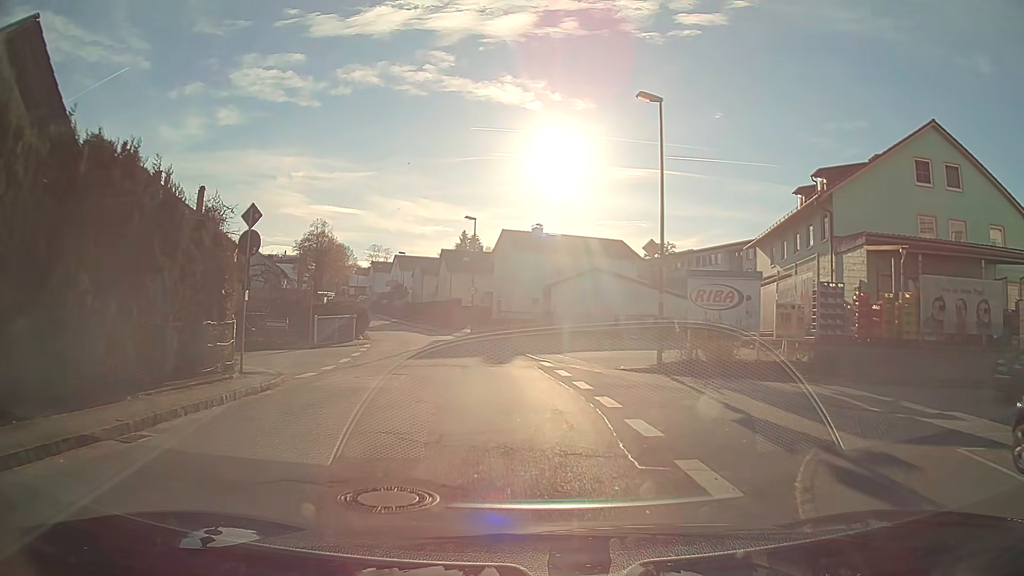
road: unclassified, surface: asphalt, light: Day
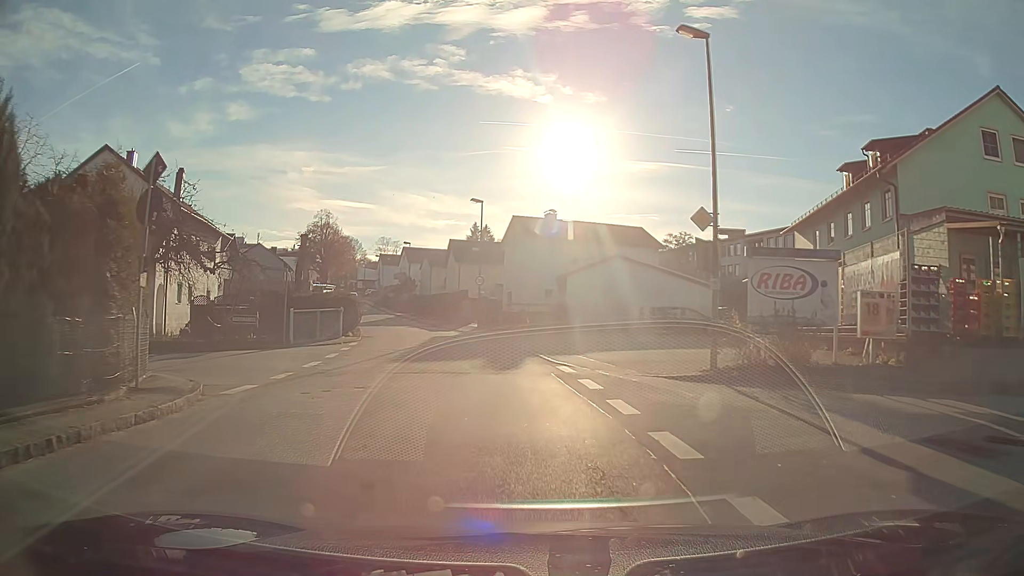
(0.0, +4.7) m; -1°
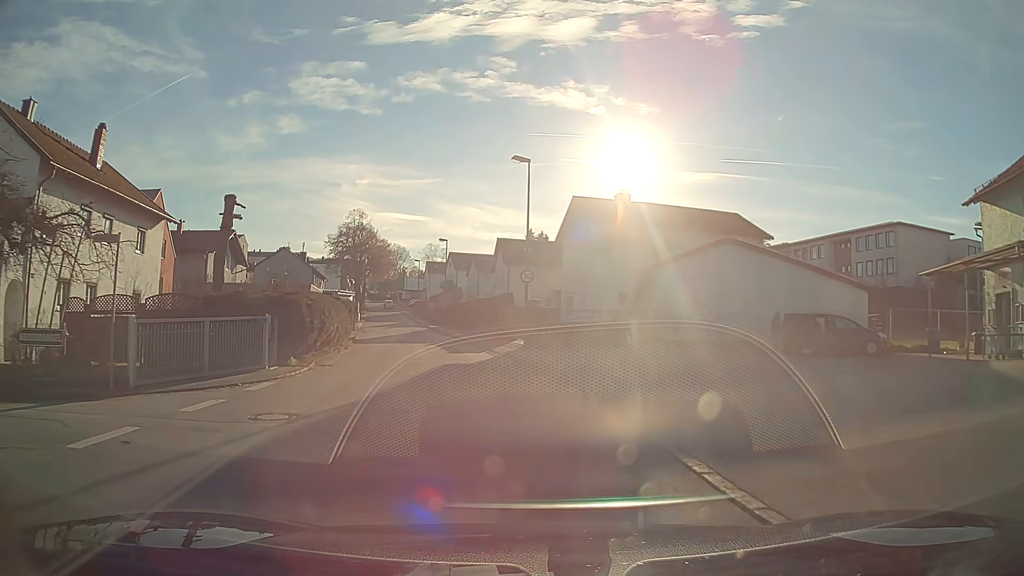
(-0.6, +14.0) m; -6°
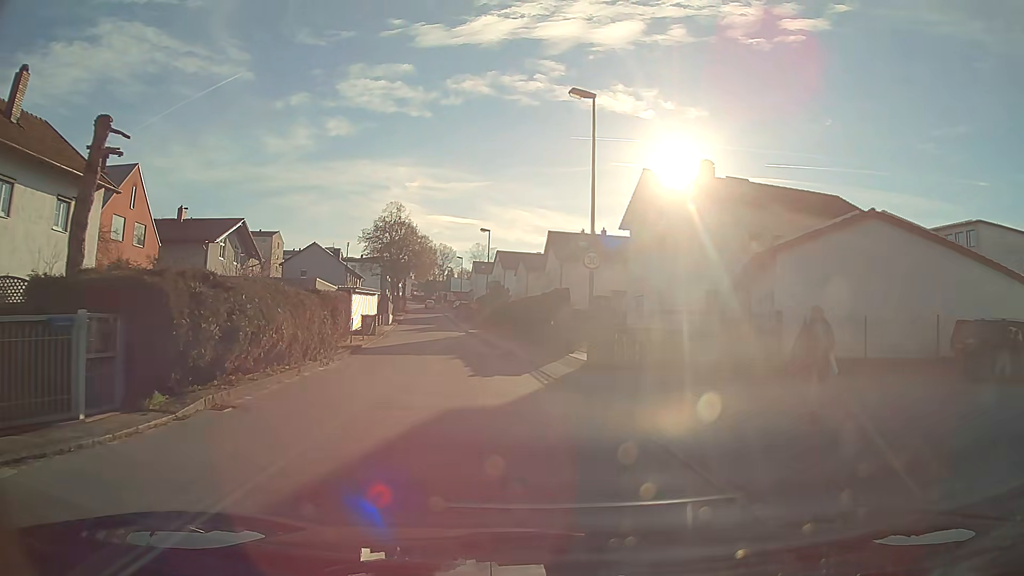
(-0.3, +9.2) m; -4°
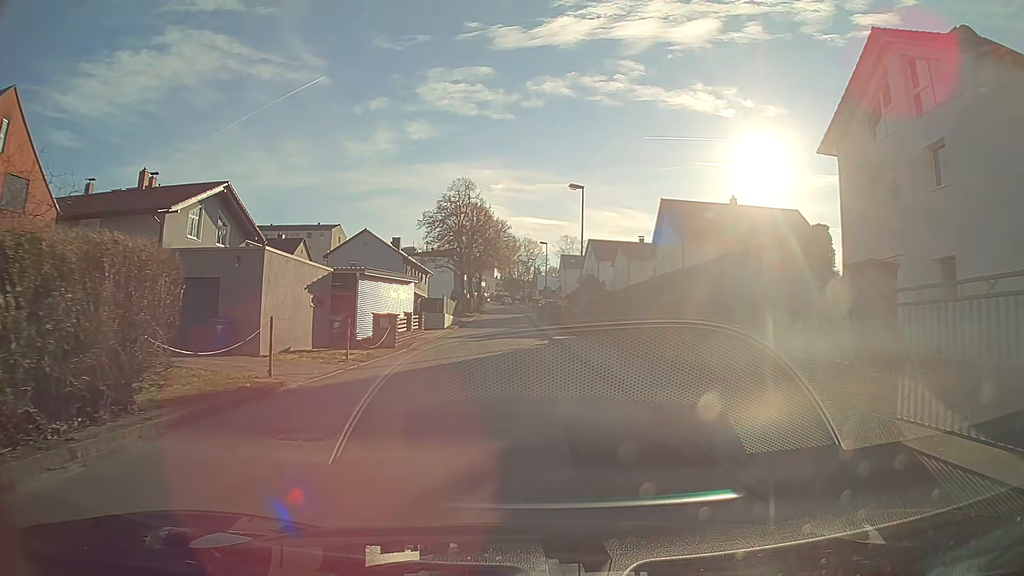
(-1.3, +18.1) m; -7°
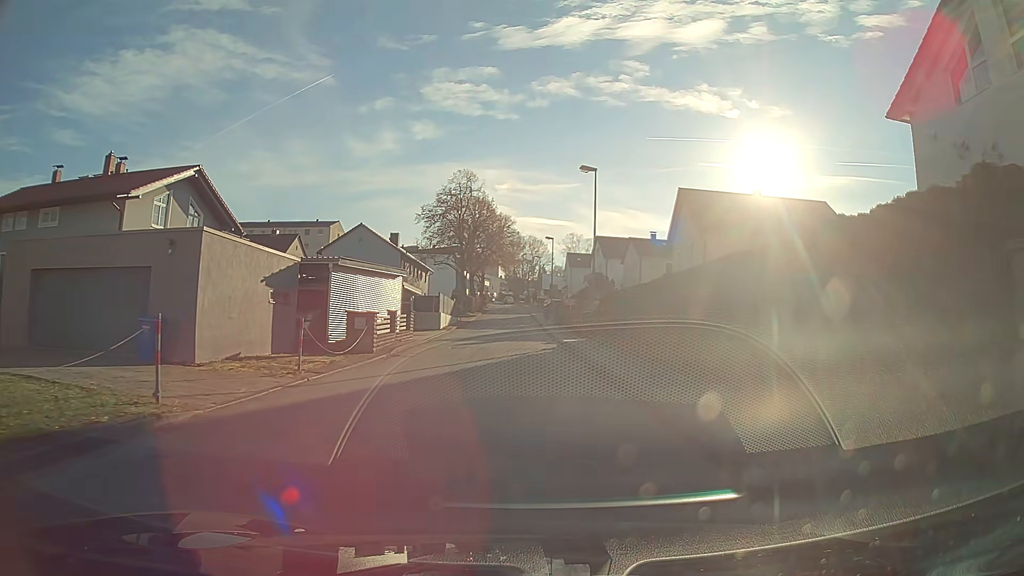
(0.0, +4.5) m; 0°
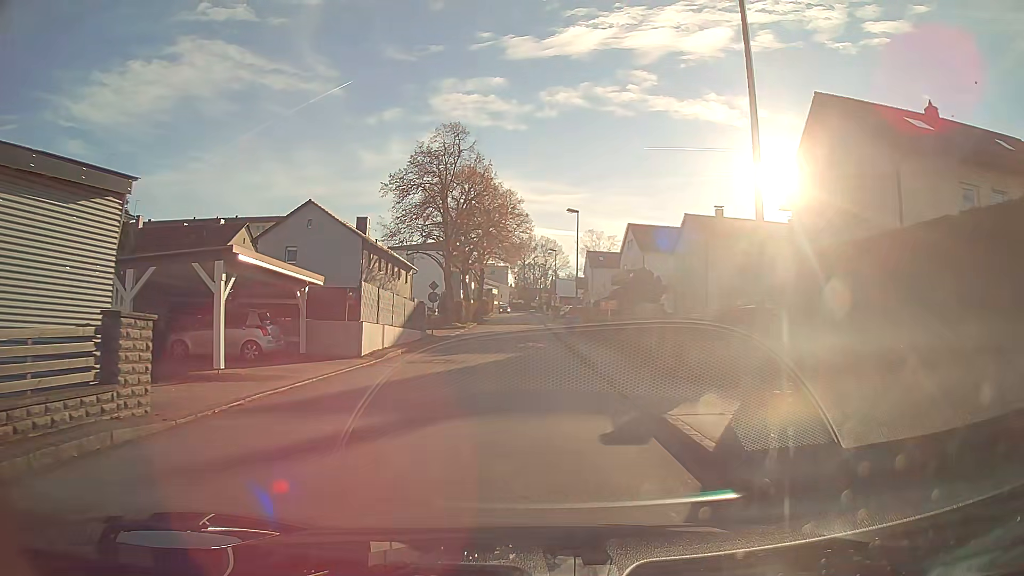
(-0.2, +22.3) m; -1°
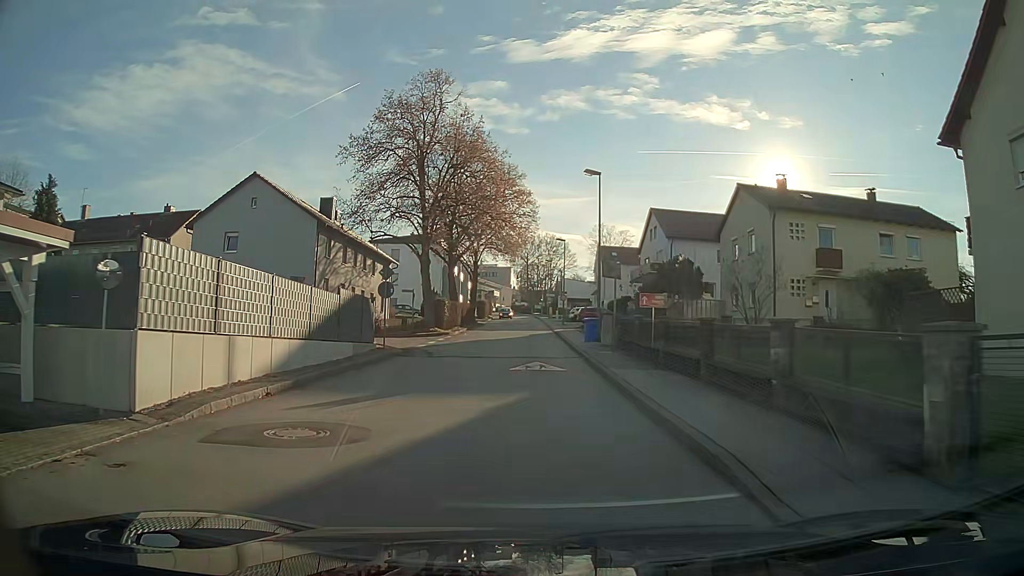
(0.0, +12.6) m; 0°
